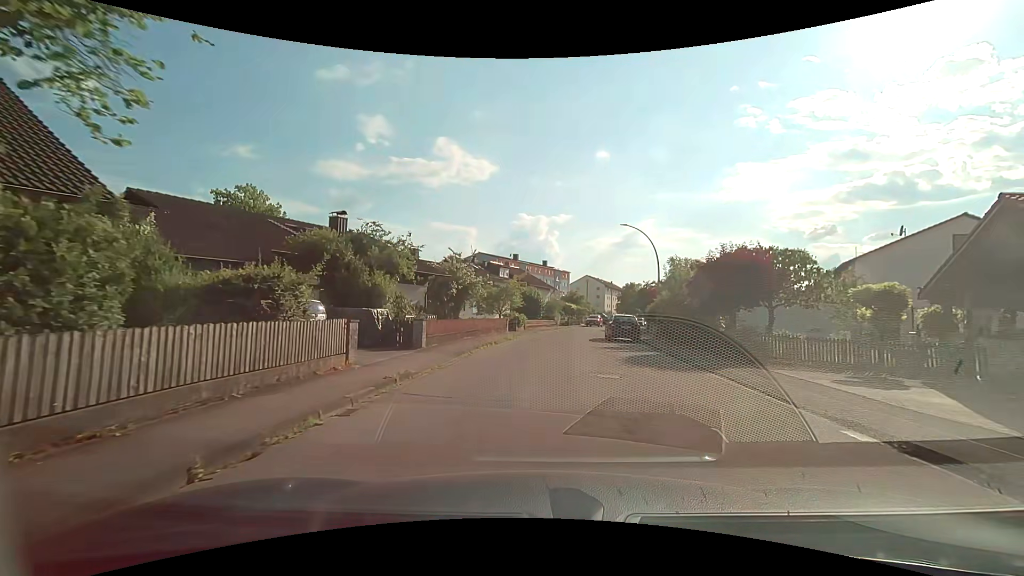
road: residential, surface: asphalt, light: Day
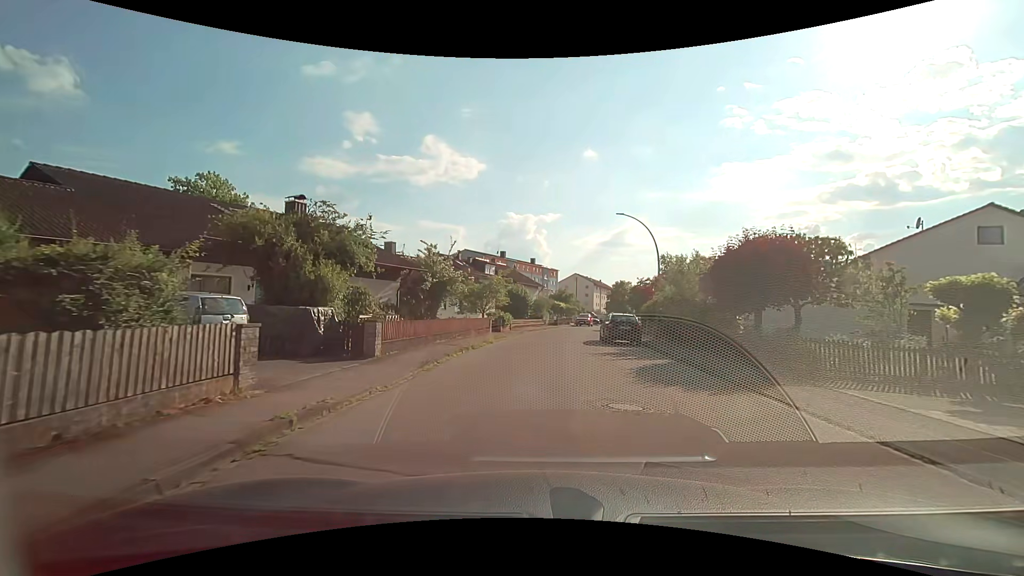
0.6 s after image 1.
(+0.1, +3.6) m; +1°
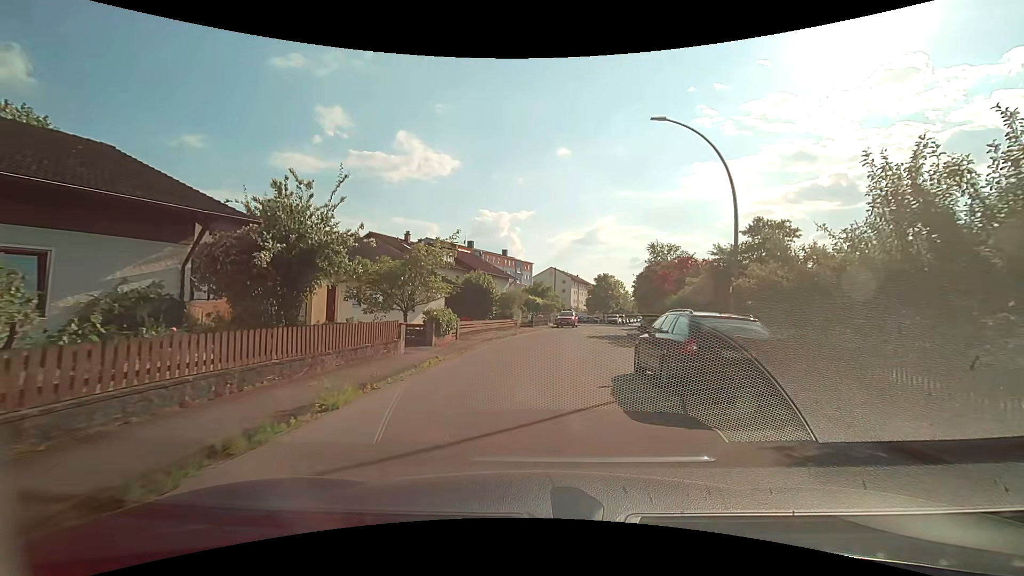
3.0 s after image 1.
(+0.5, +15.3) m; +4°
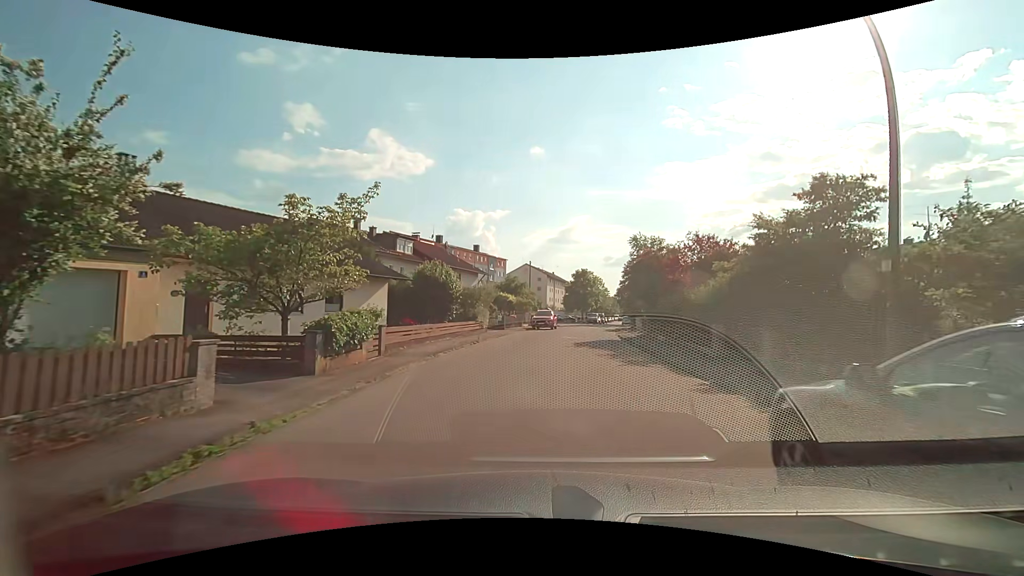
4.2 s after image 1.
(+0.1, +7.9) m; +3°
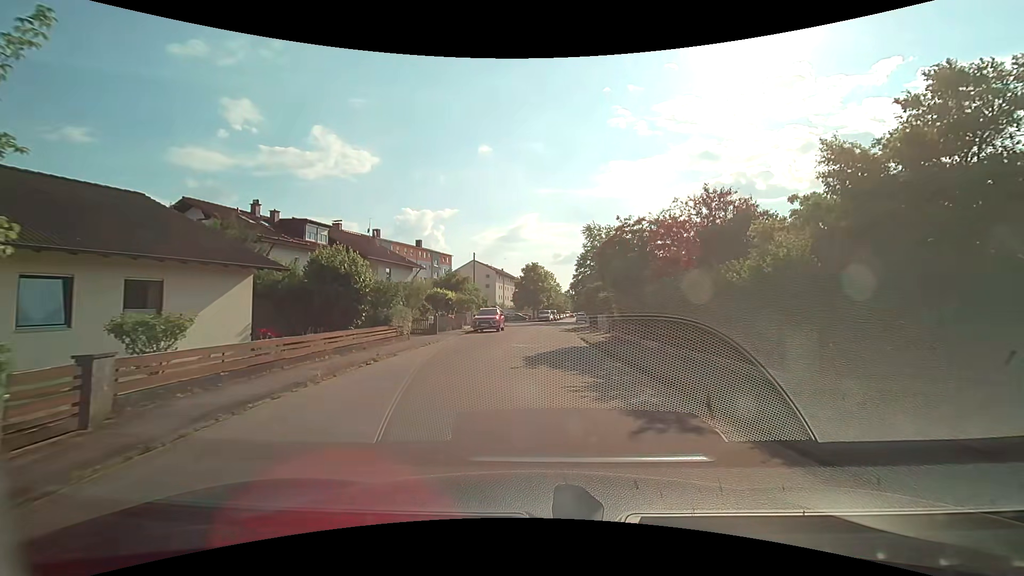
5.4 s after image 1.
(+0.4, +8.0) m; +6°
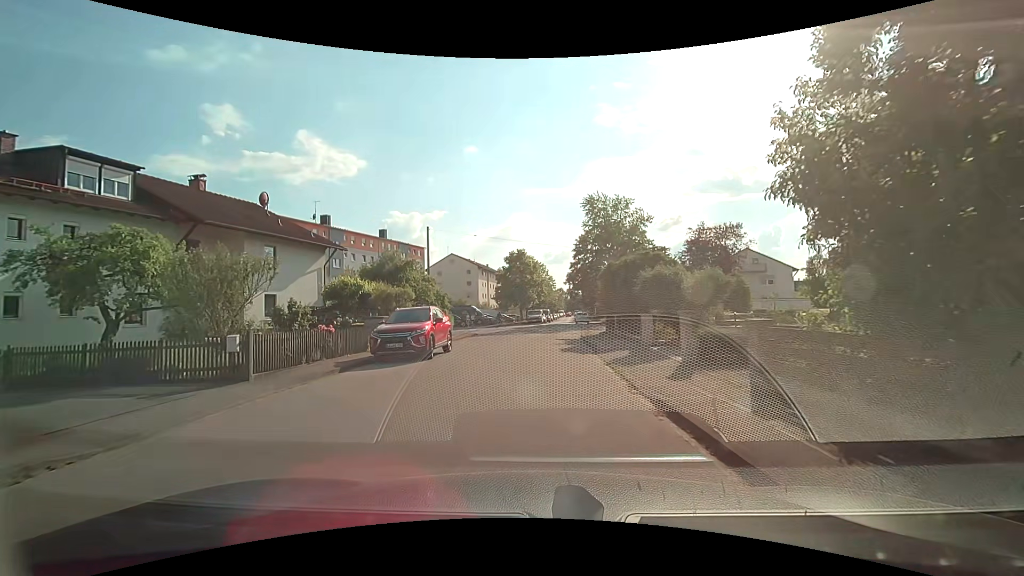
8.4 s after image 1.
(+0.4, +18.6) m; +1°
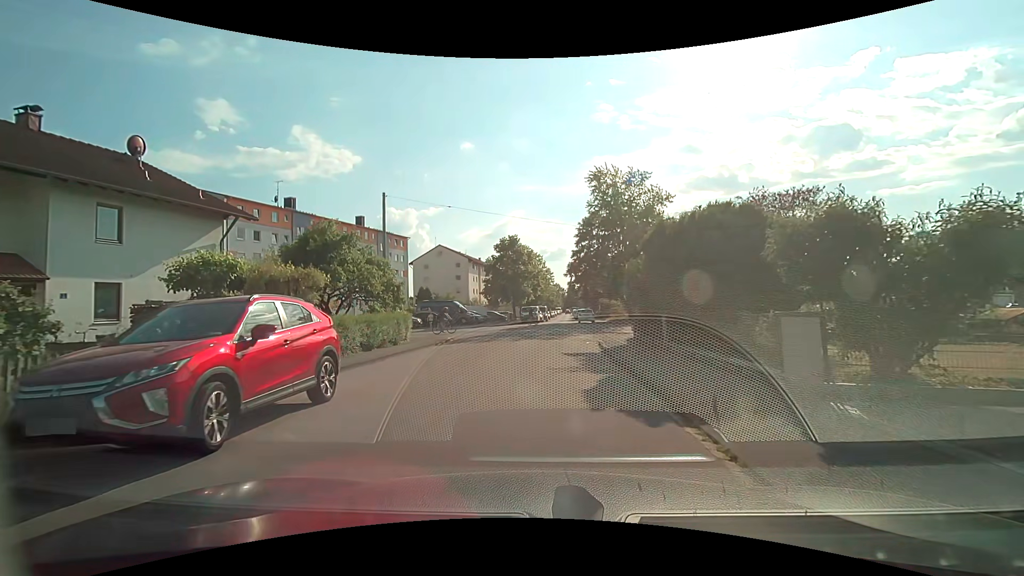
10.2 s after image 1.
(+0.1, +10.2) m; +1°
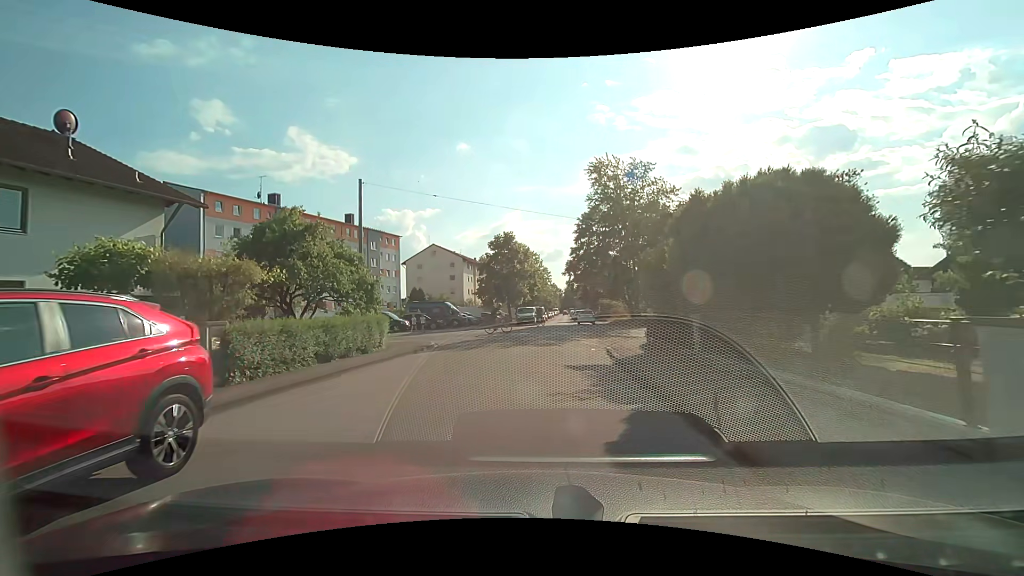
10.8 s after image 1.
(0.0, +3.2) m; +1°
(0, +10) (+1, +20) (+1, +30) (-4, +38) (-13, +39) (-23, +40) (-33, +40) (-43, +41) (-53, +42) (-63, +42) m
